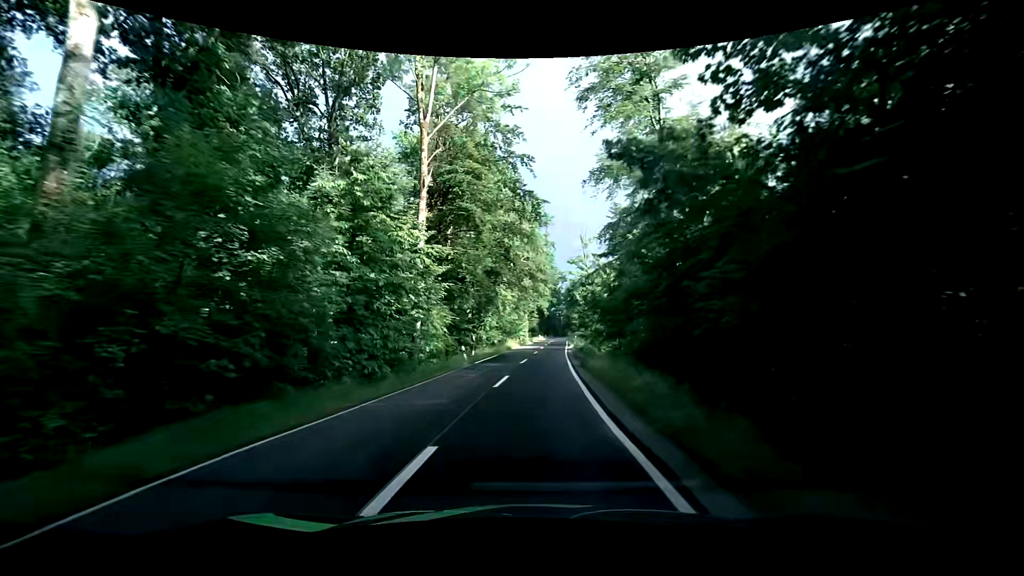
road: tertiary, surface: asphalt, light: Day
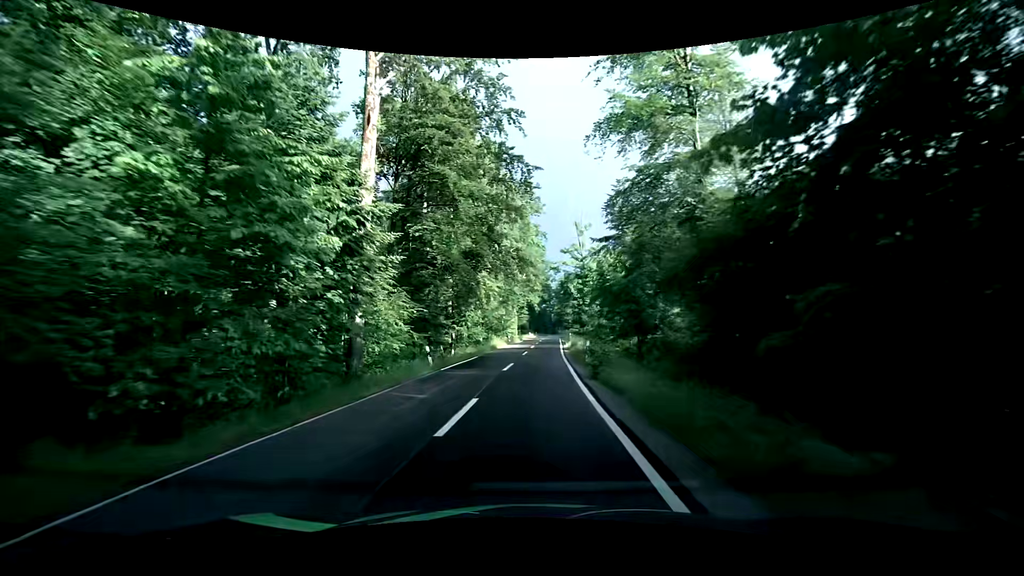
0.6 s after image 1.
(+0.1, +7.4) m; +1°
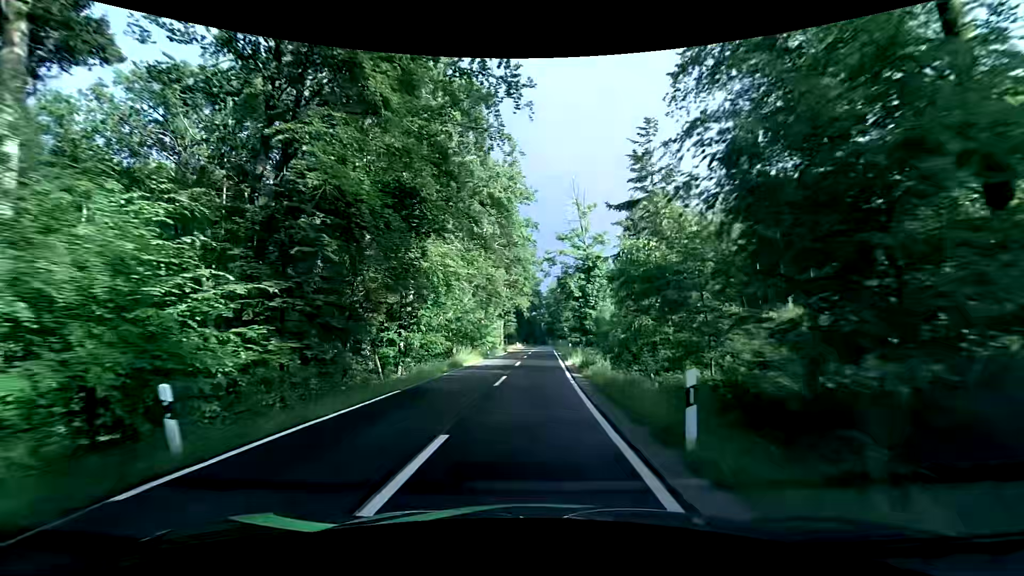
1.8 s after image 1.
(+0.3, +14.9) m; +2°
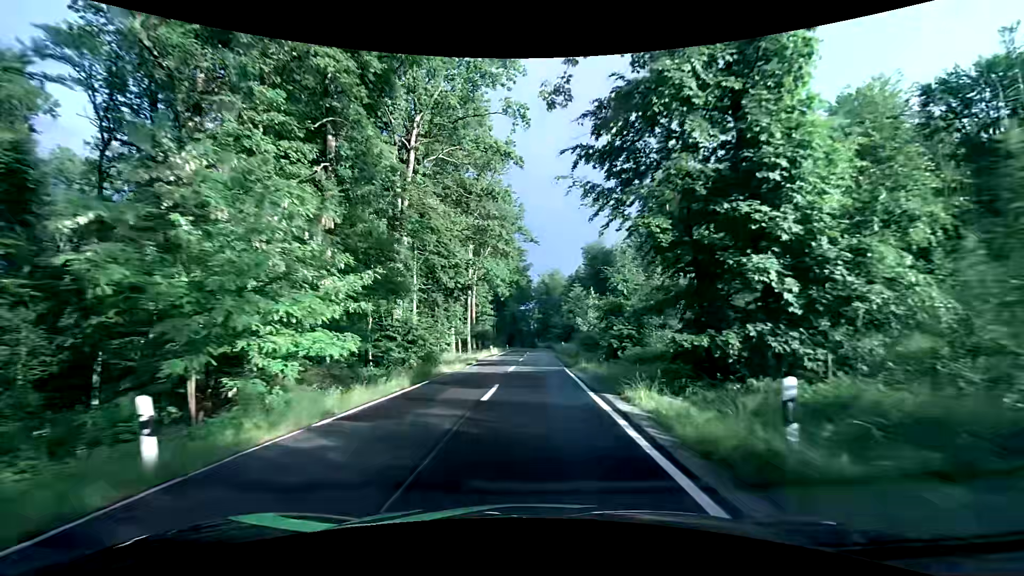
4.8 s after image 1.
(+0.3, +38.0) m; +1°
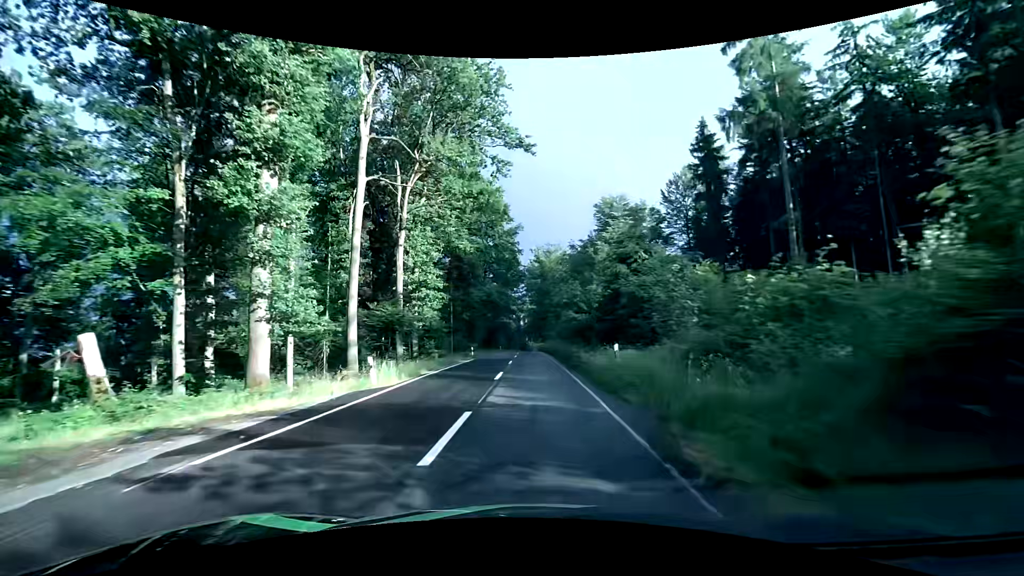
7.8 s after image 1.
(+0.7, +40.2) m; +1°
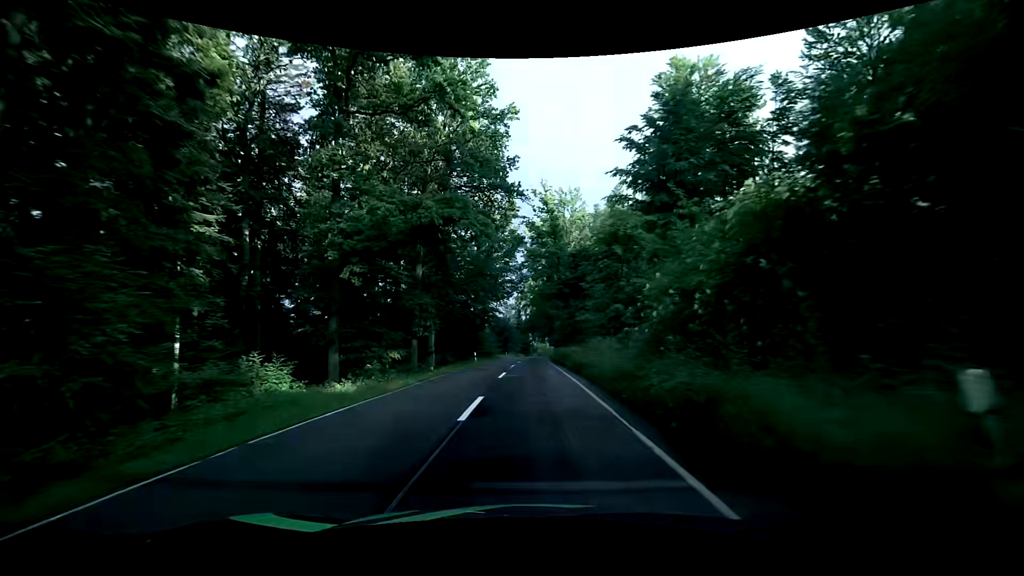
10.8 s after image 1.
(-0.2, +42.3) m; 0°
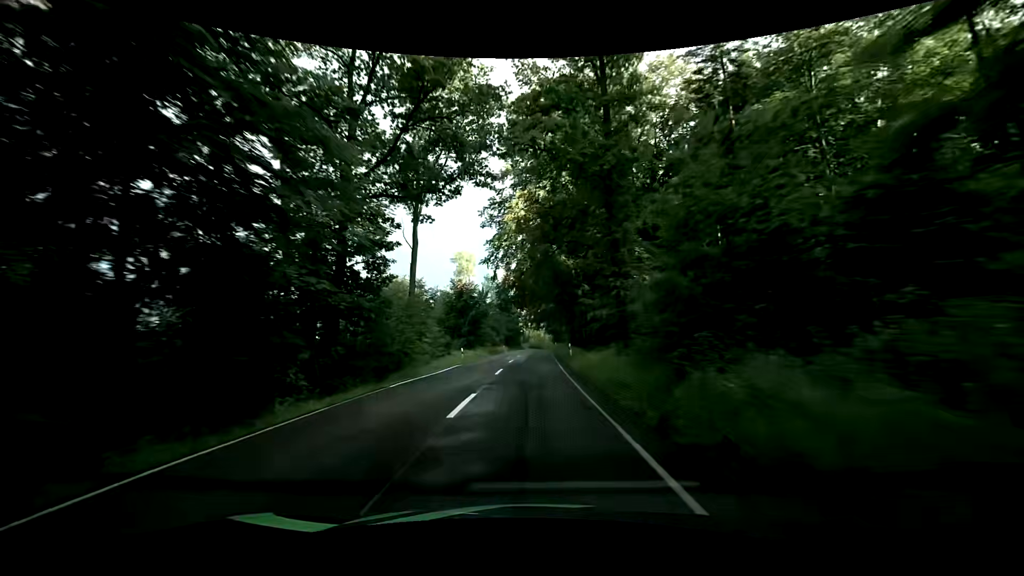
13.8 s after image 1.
(+0.2, +44.4) m; +2°
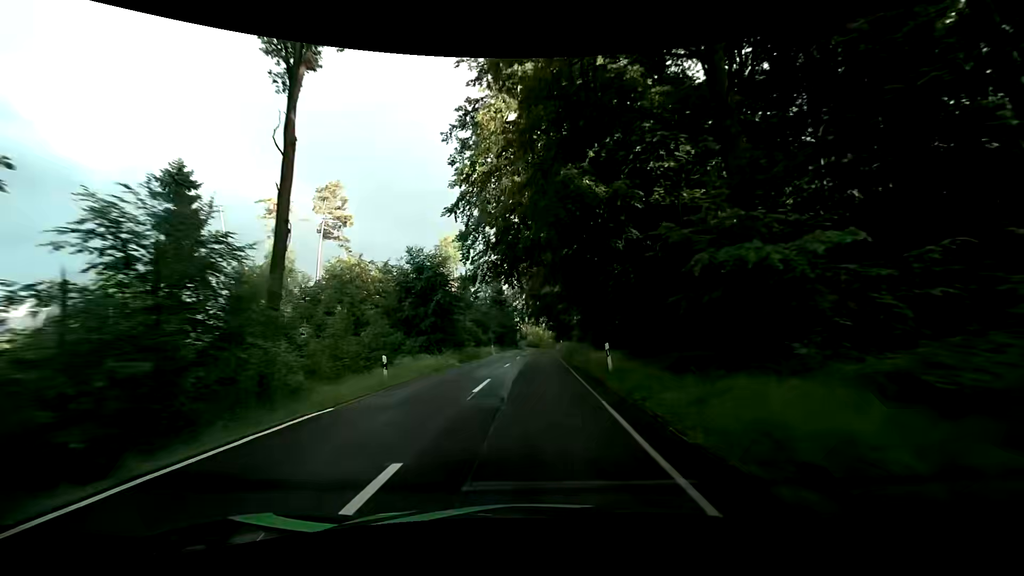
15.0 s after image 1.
(-0.2, +18.4) m; 0°
(0, +10) (0, +20) (0, +30) (0, +40) (+1, +50) (+1, +60) (+1, +70) (+1, +80) (+1, +90) (+1, +100) m
